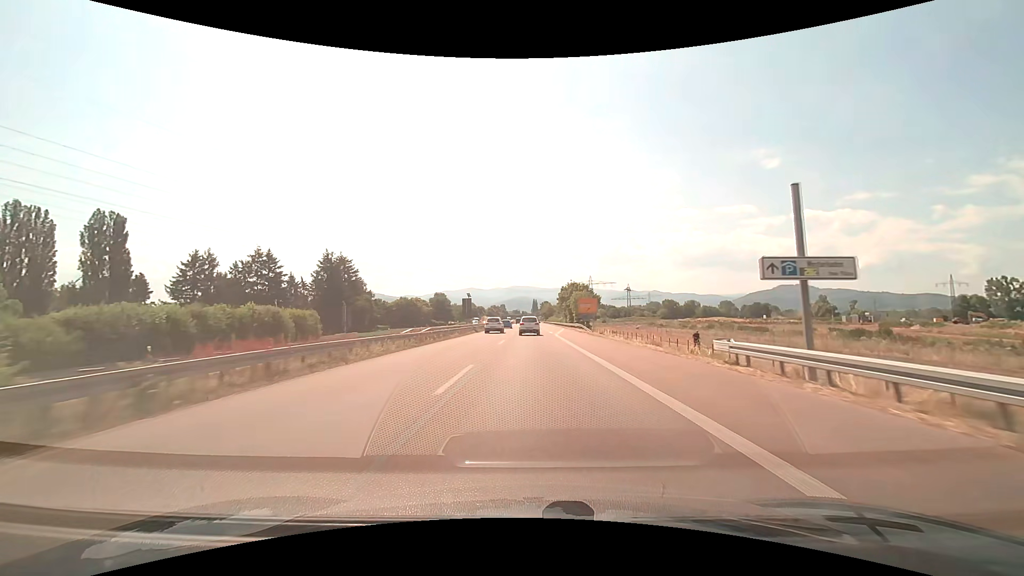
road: trunk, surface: asphalt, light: Day
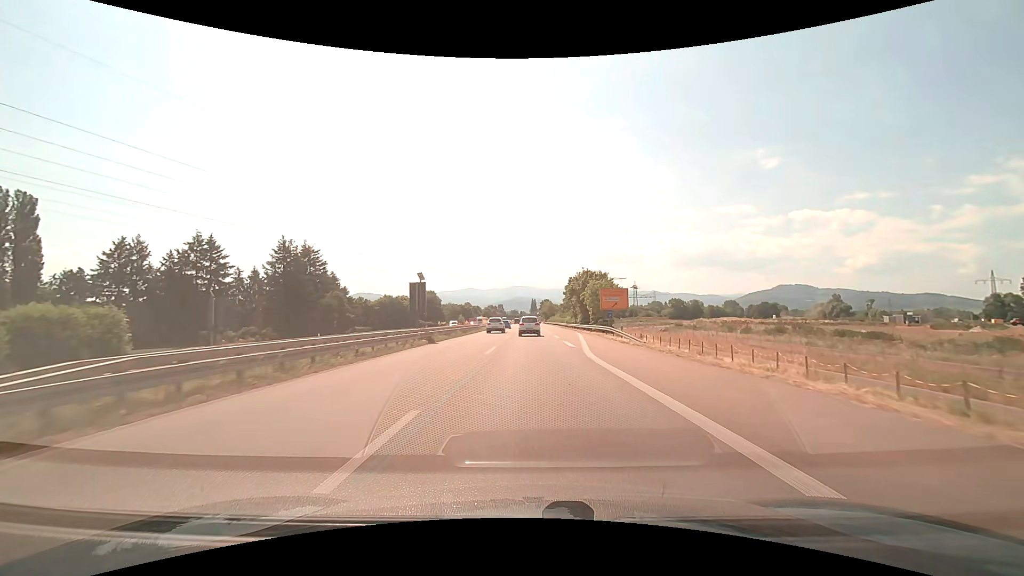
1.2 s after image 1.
(0.0, +25.5) m; 0°
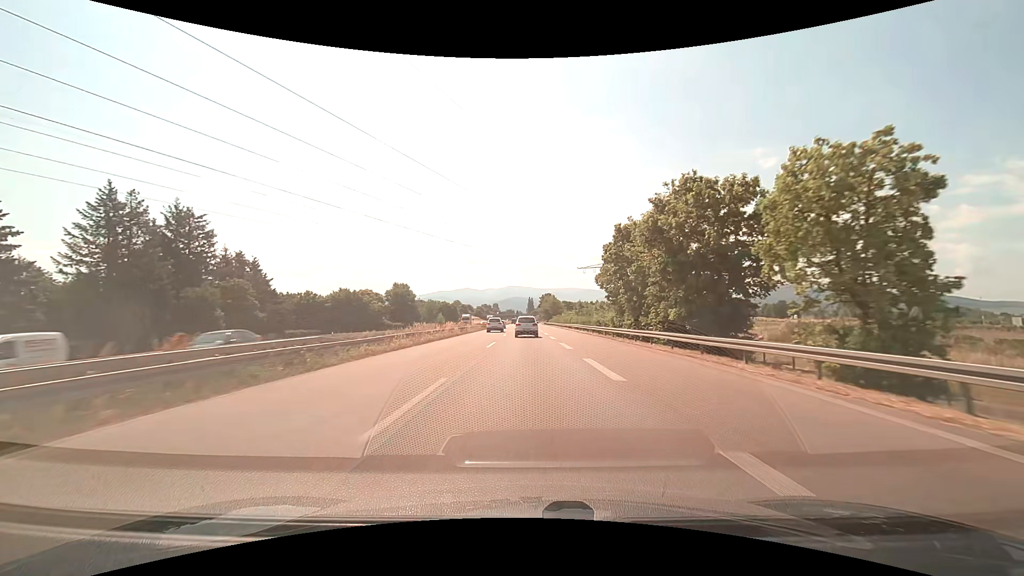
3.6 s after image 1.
(+0.1, +50.1) m; 0°
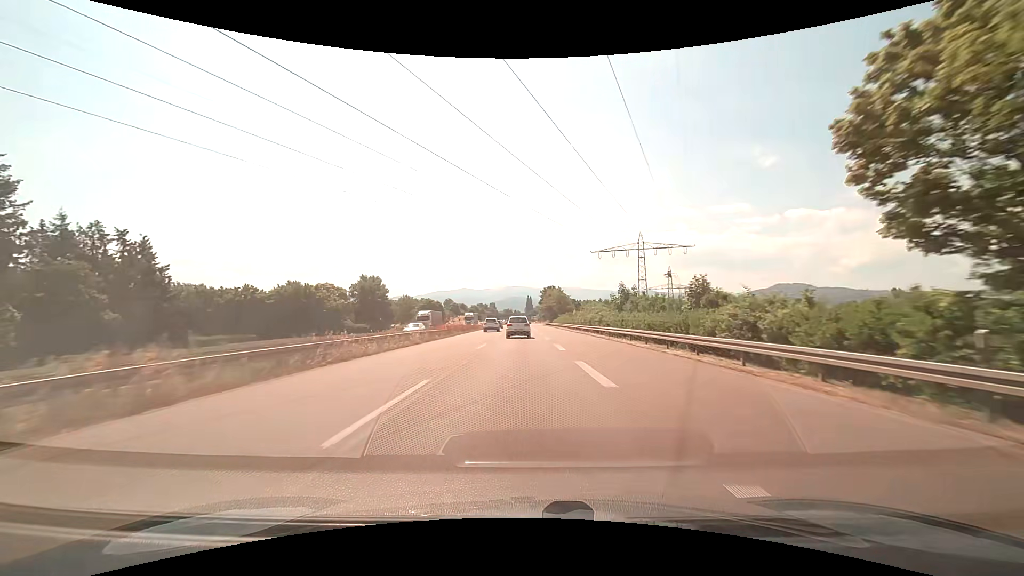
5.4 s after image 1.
(0.0, +36.9) m; 0°
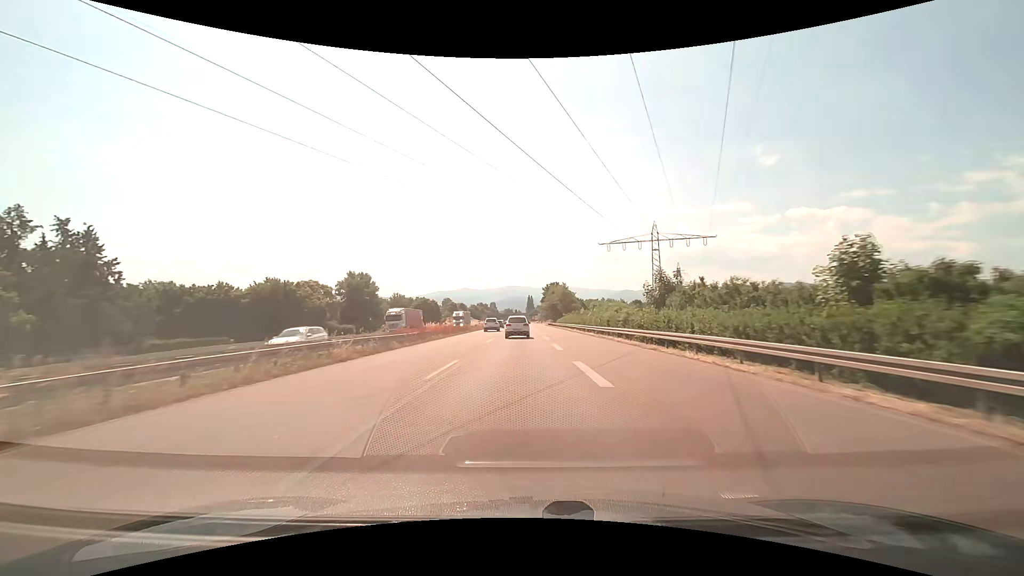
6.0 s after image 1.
(0.0, +12.1) m; 0°
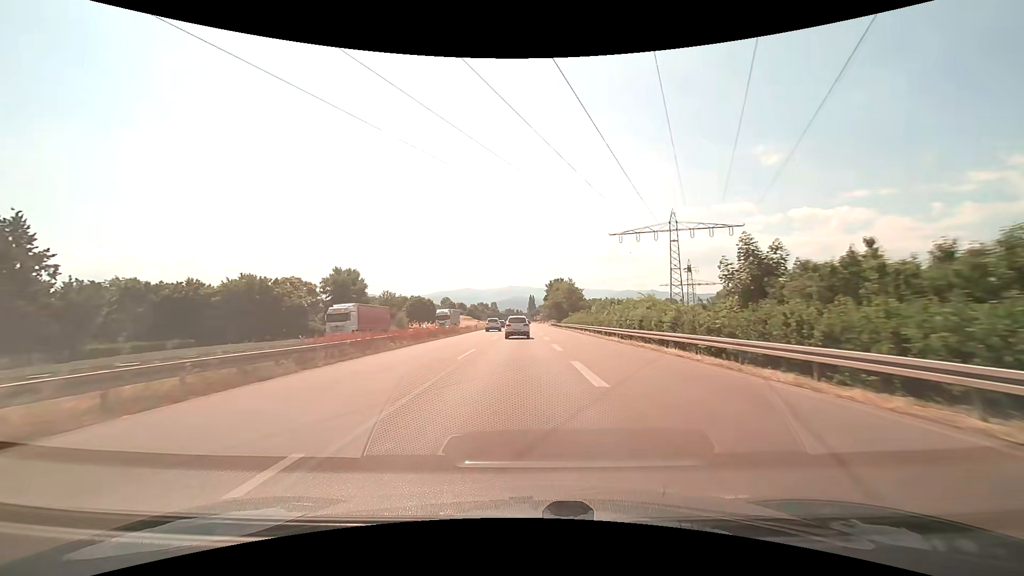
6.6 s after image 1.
(0.0, +12.0) m; 0°
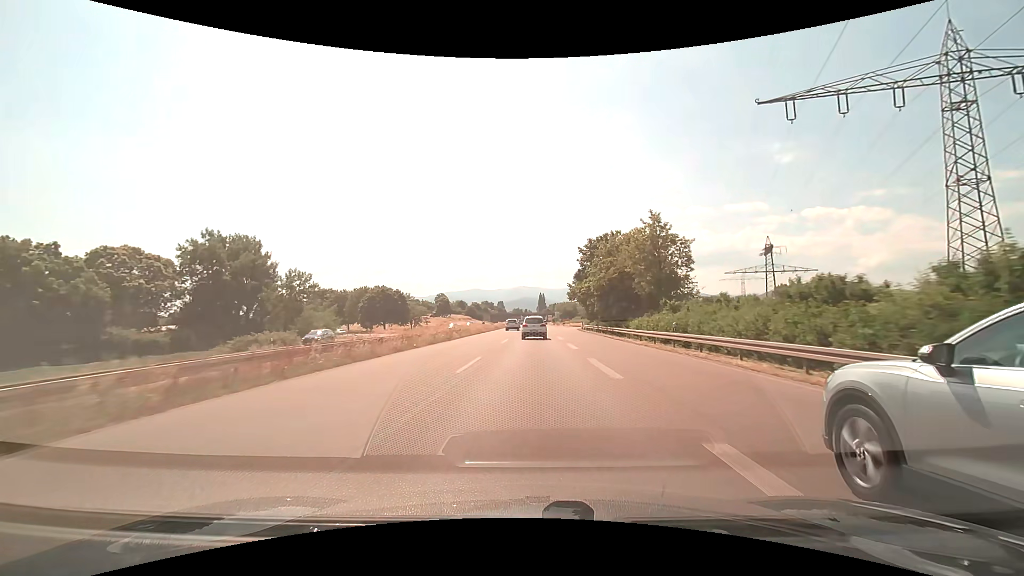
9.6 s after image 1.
(-0.6, +58.5) m; -1°
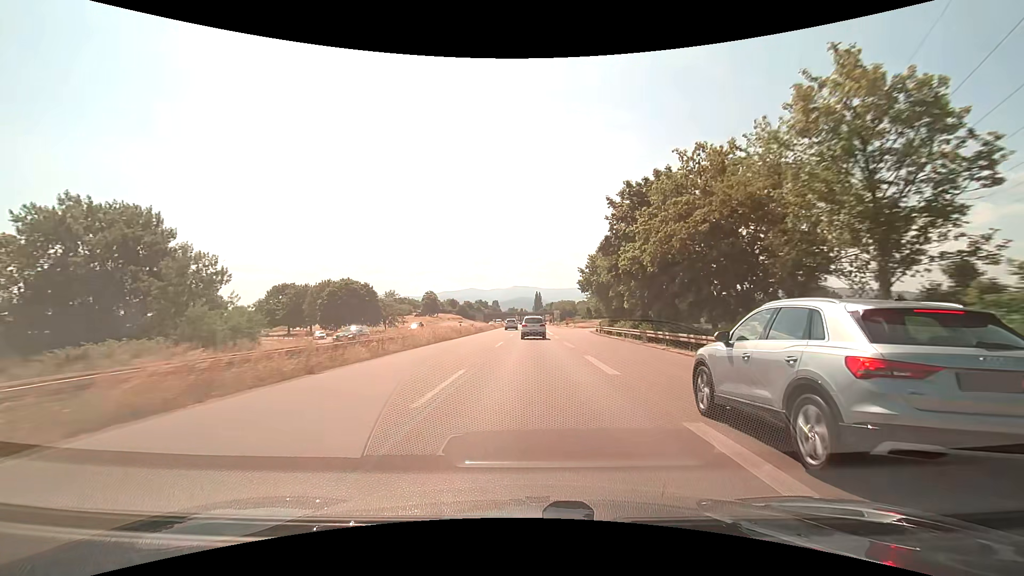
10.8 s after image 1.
(+0.1, +22.9) m; 0°
(0, +10) (0, +20) (0, +30) (0, +40) (0, +50) (0, +60) (0, +70) (+1, +80) (+1, +90) (+1, +100) m
